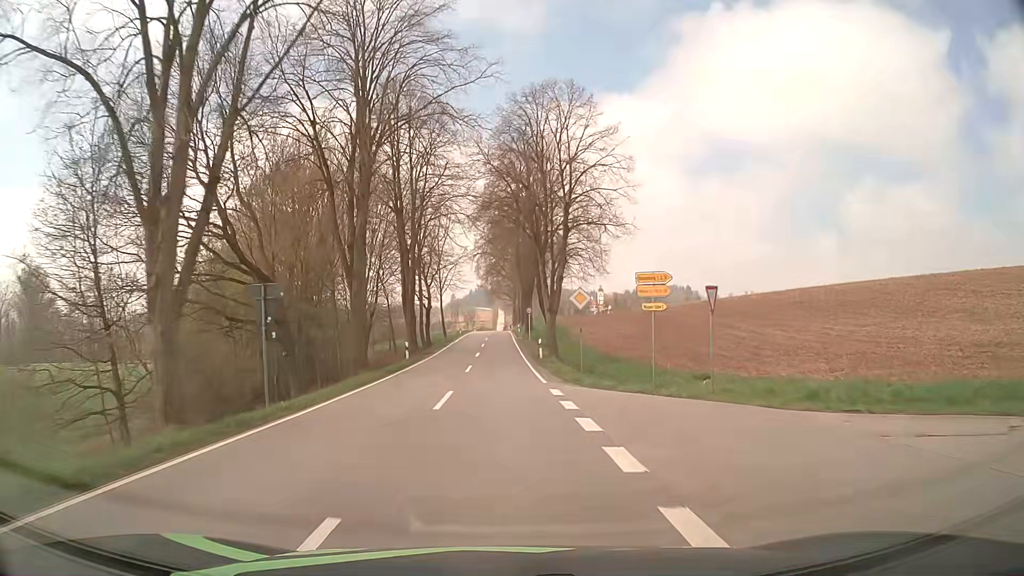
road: tertiary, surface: asphalt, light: Day
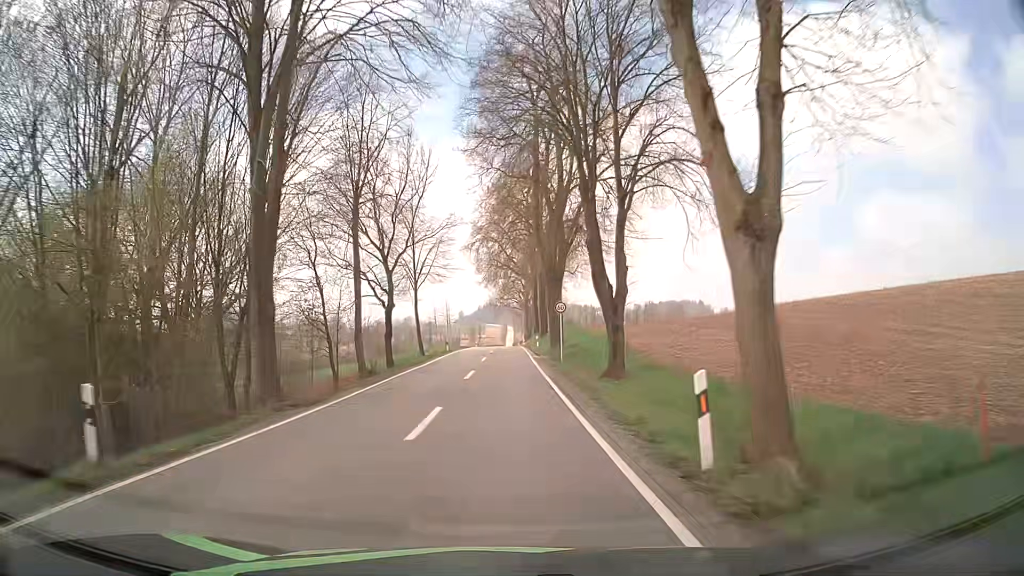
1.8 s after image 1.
(-0.2, +27.6) m; -1°
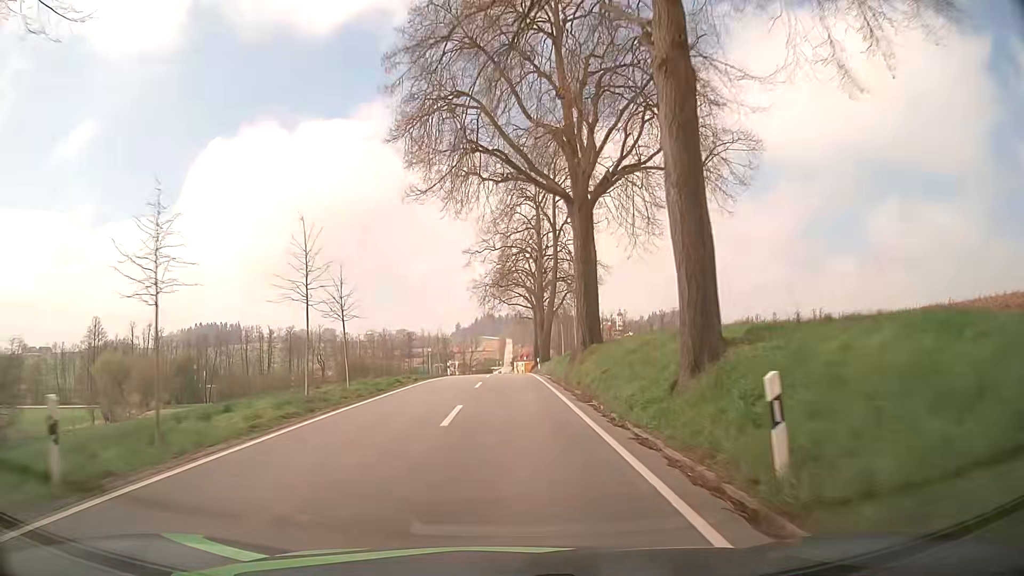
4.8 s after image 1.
(0.0, +45.7) m; +1°
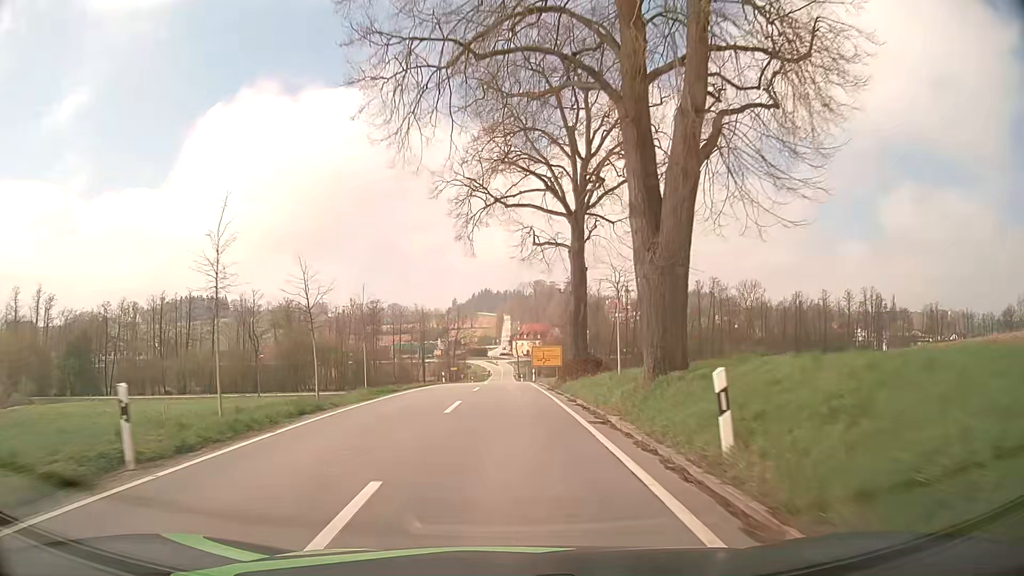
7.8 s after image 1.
(-0.4, +44.7) m; -1°
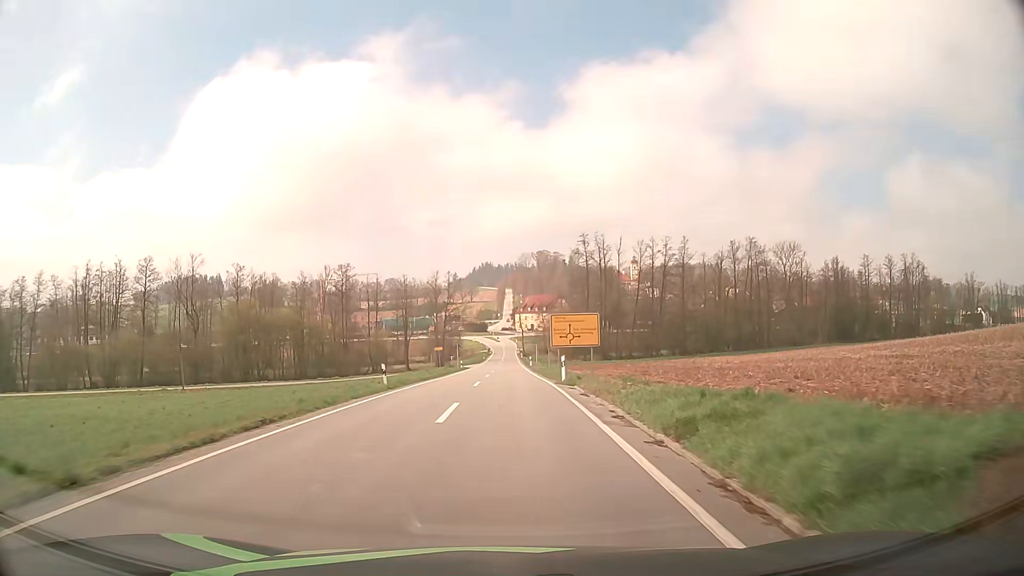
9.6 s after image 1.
(0.0, +27.0) m; 0°
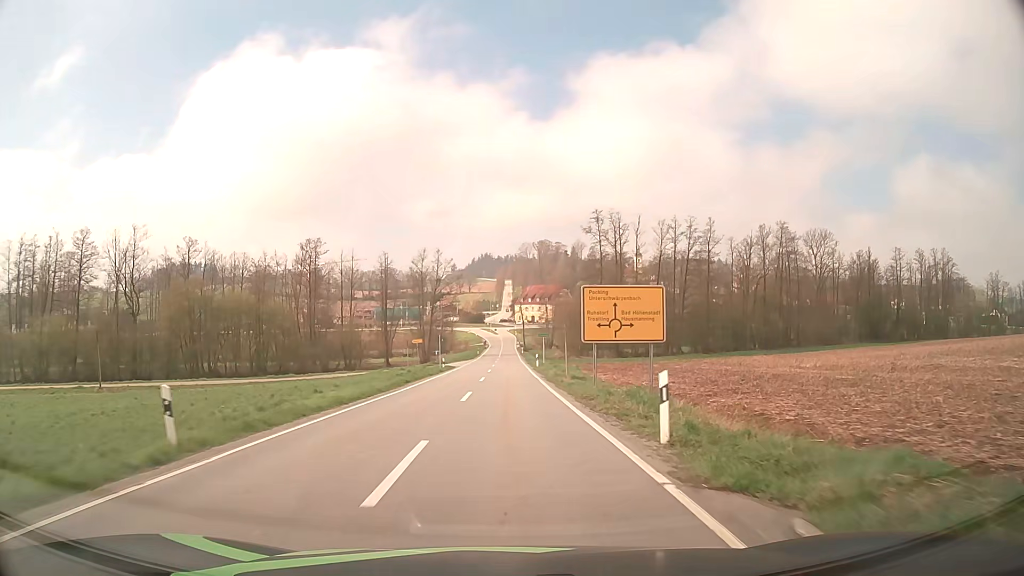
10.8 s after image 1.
(0.0, +17.8) m; 0°
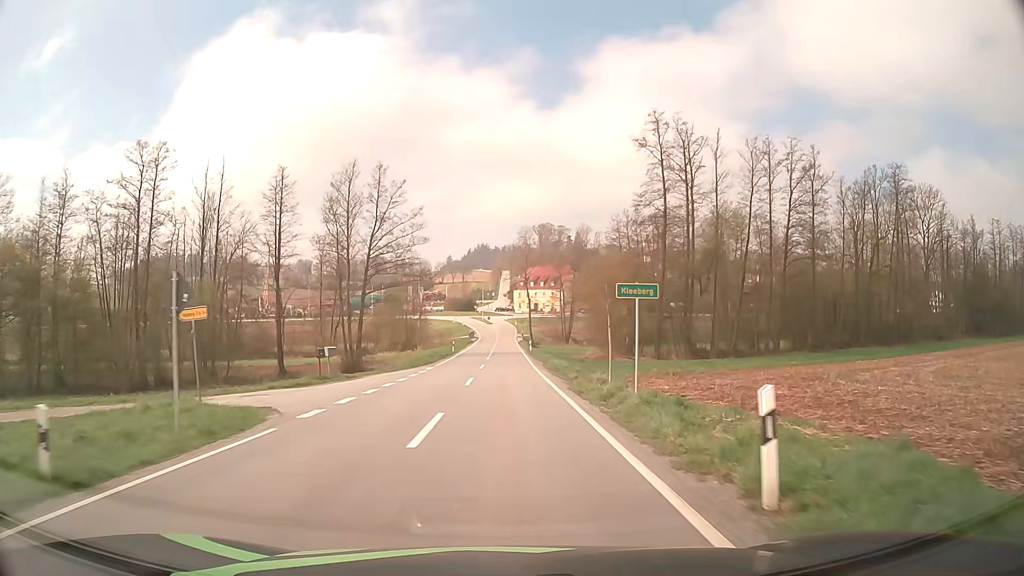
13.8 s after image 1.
(+0.2, +44.7) m; 0°
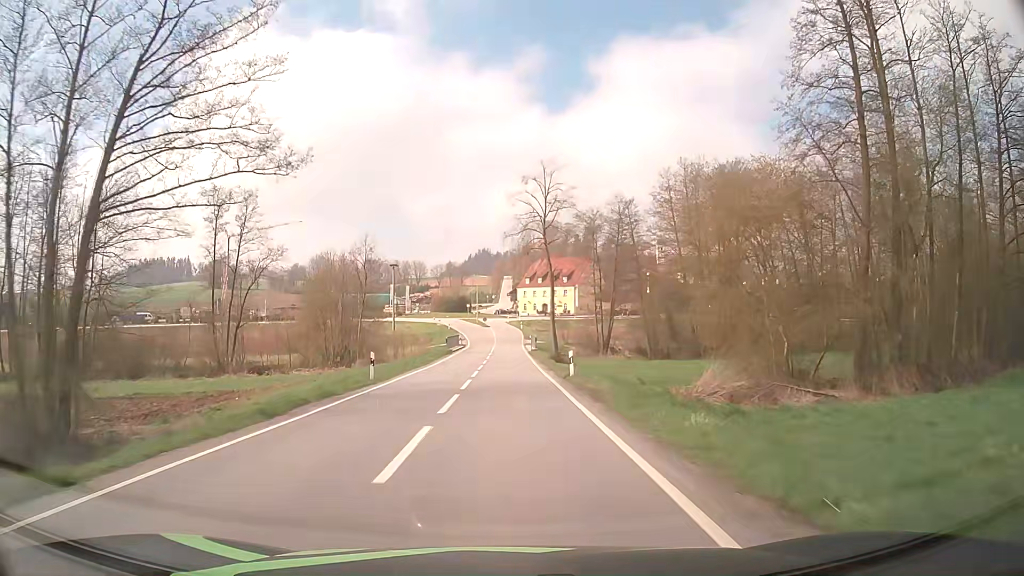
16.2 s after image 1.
(0.0, +36.8) m; 0°
(0, +10) (0, +20) (0, +30) (0, +40) (0, +50) (0, +60) (0, +70) (0, +80) (0, +90) (-1, +100) m
